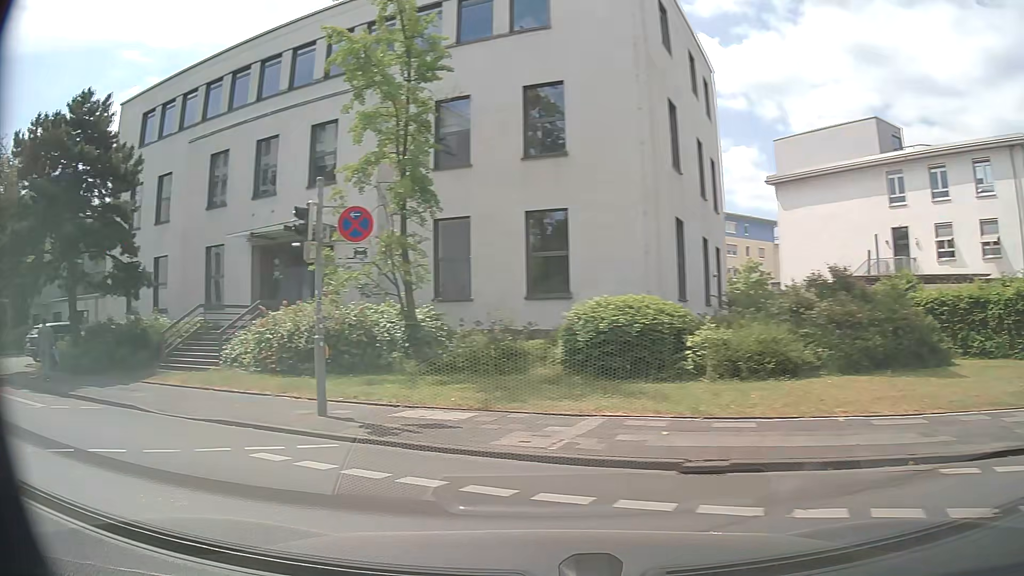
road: secondary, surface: asphalt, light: Day
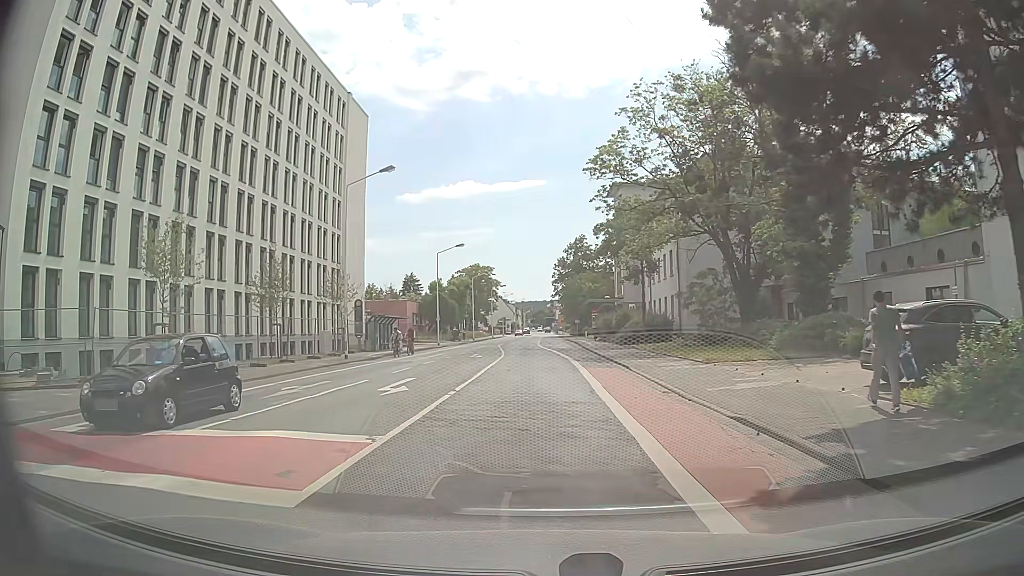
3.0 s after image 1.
(-11.4, +10.8) m; -69°
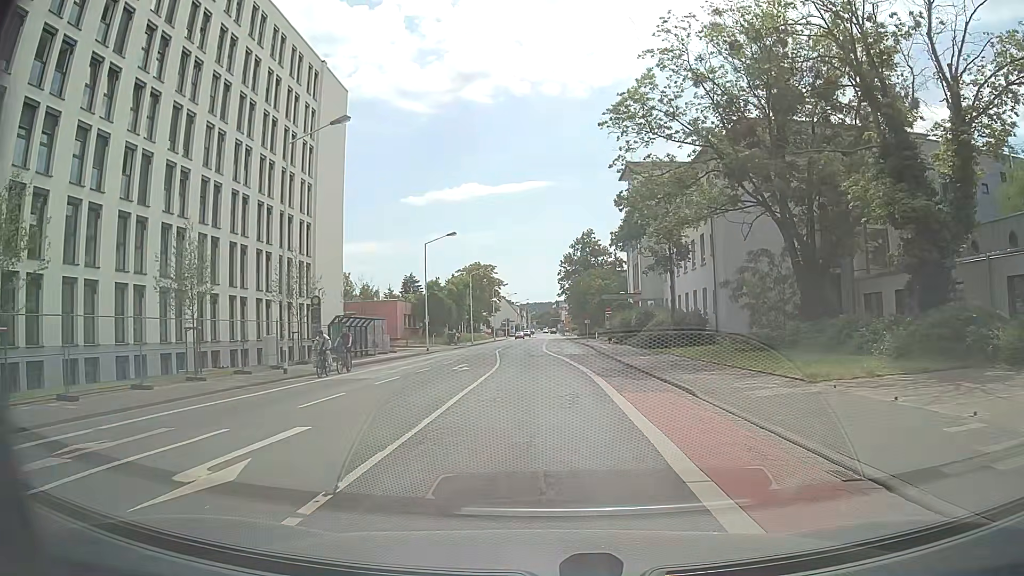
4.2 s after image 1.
(-0.1, +9.2) m; 0°
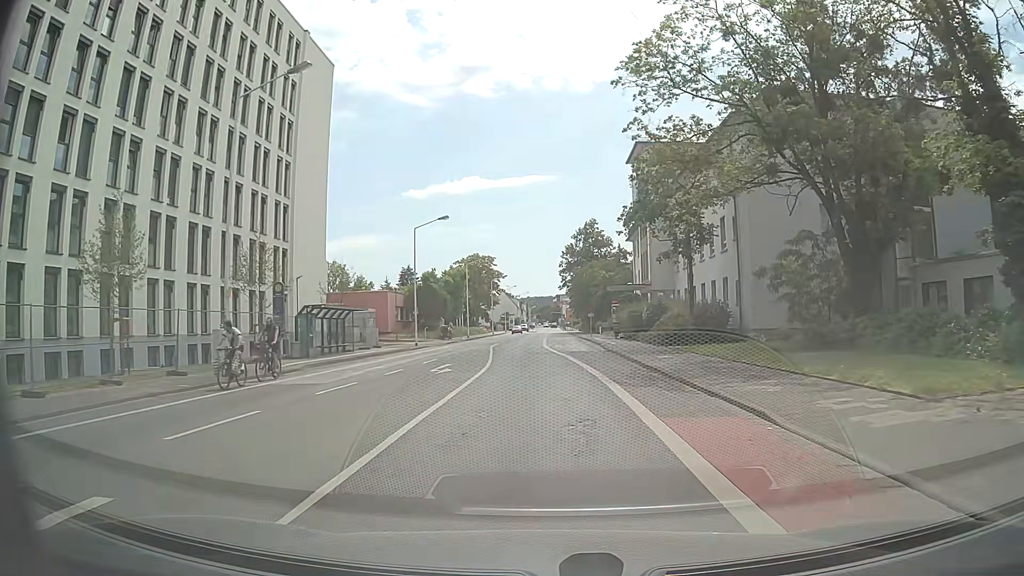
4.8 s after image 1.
(-0.1, +5.1) m; -1°
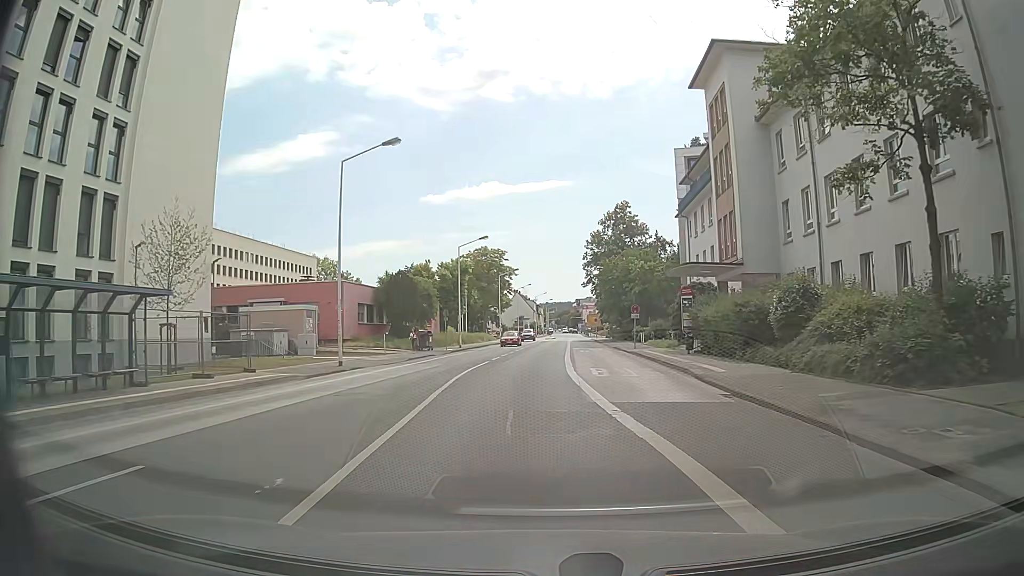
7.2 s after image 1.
(0.0, +22.3) m; -1°
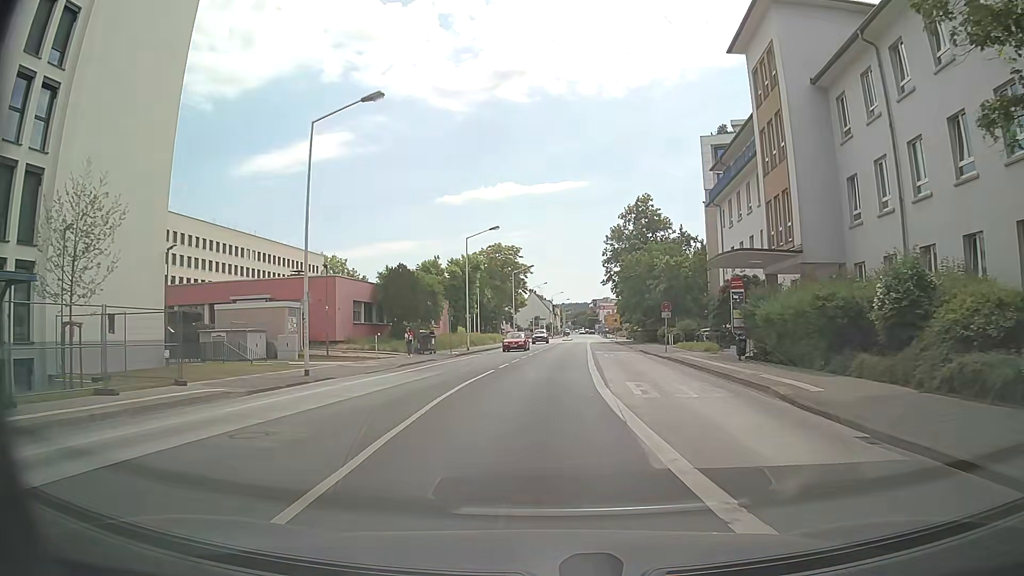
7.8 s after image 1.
(-0.1, +6.0) m; -2°
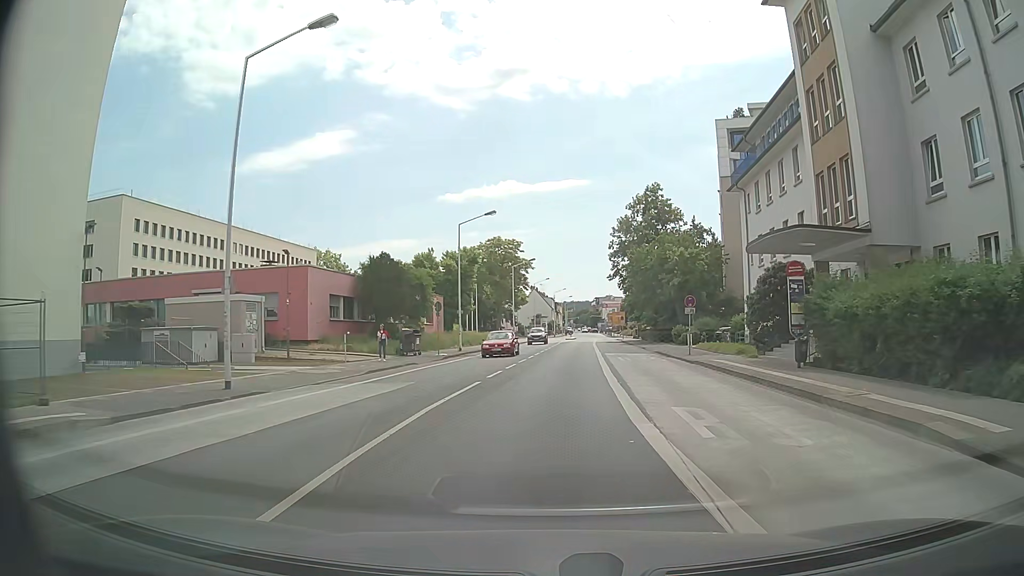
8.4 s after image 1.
(0.0, +6.1) m; -1°
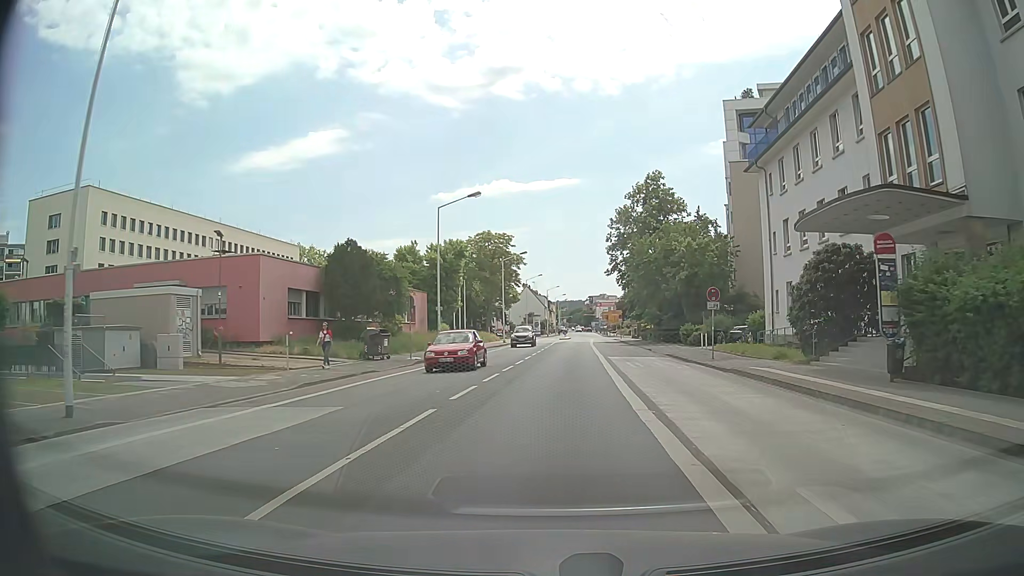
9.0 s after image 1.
(+0.1, +6.3) m; +1°
(0, +10) (+1, +20) (+1, +30) (+2, +40) (+2, +50) (+3, +60) (+4, +70) (+4, +80) (+5, +90) (+6, +100) m
